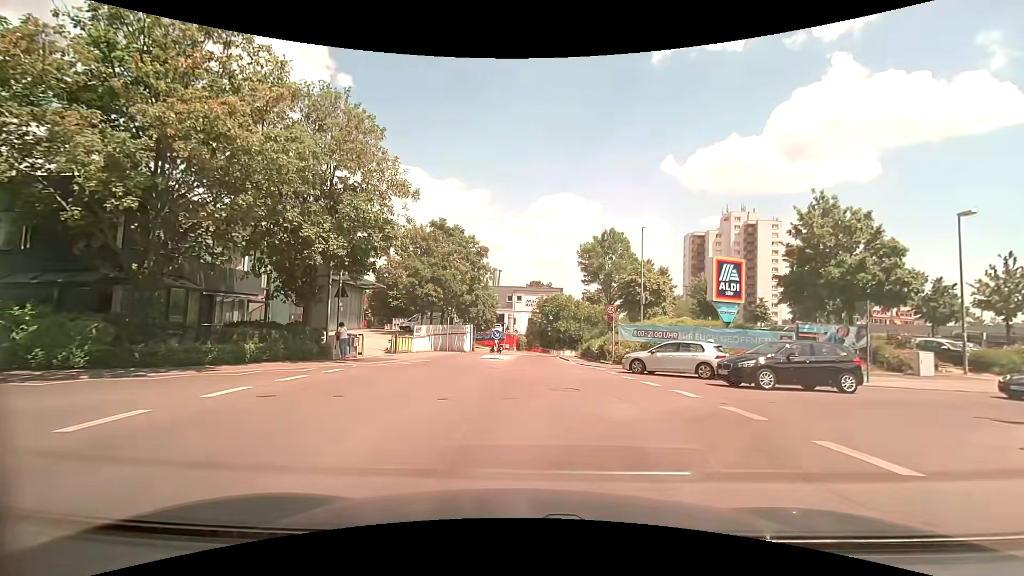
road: unclassified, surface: asphalt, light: Day
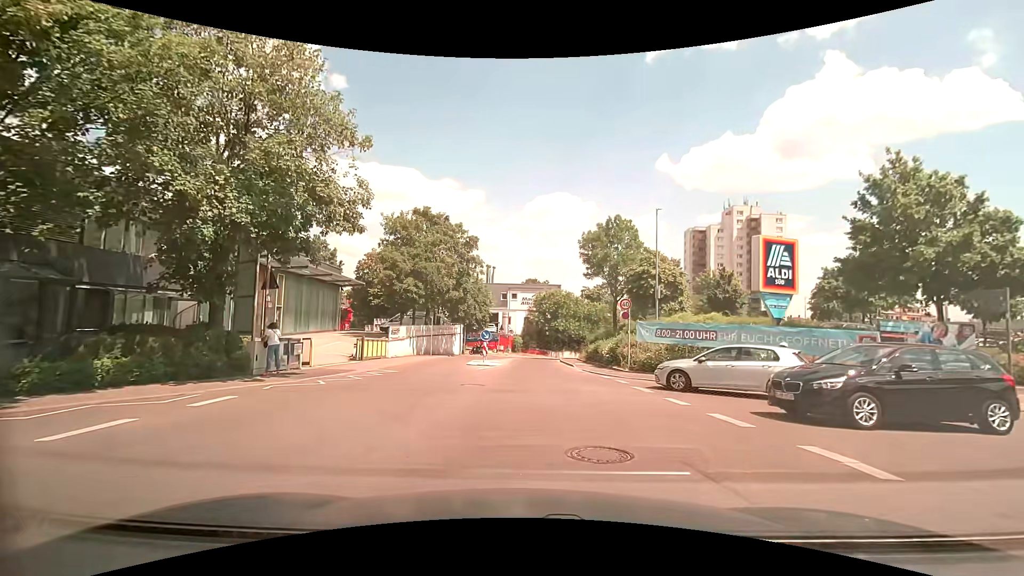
(0.0, +6.1) m; 0°
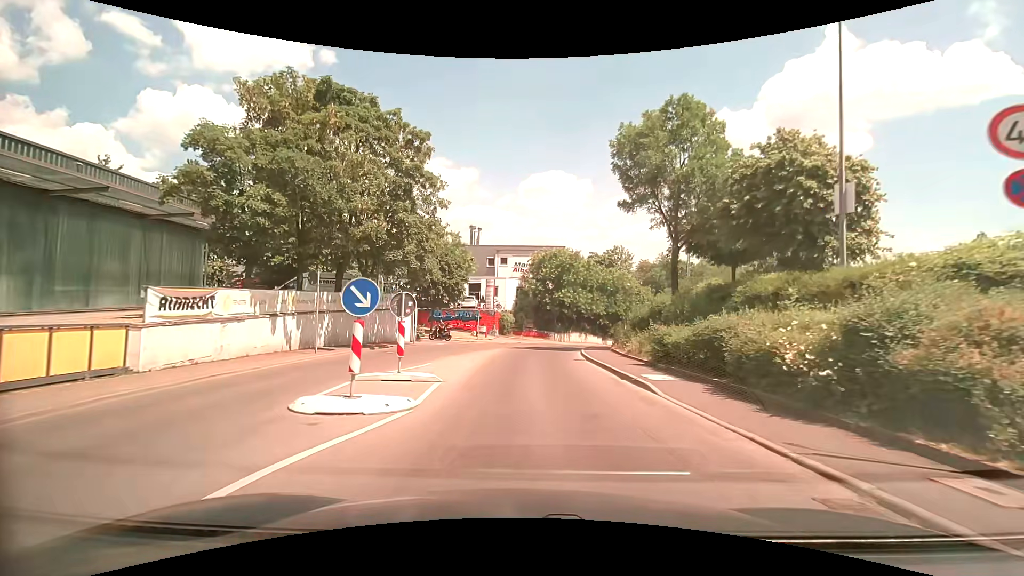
(+0.2, +21.4) m; +1°
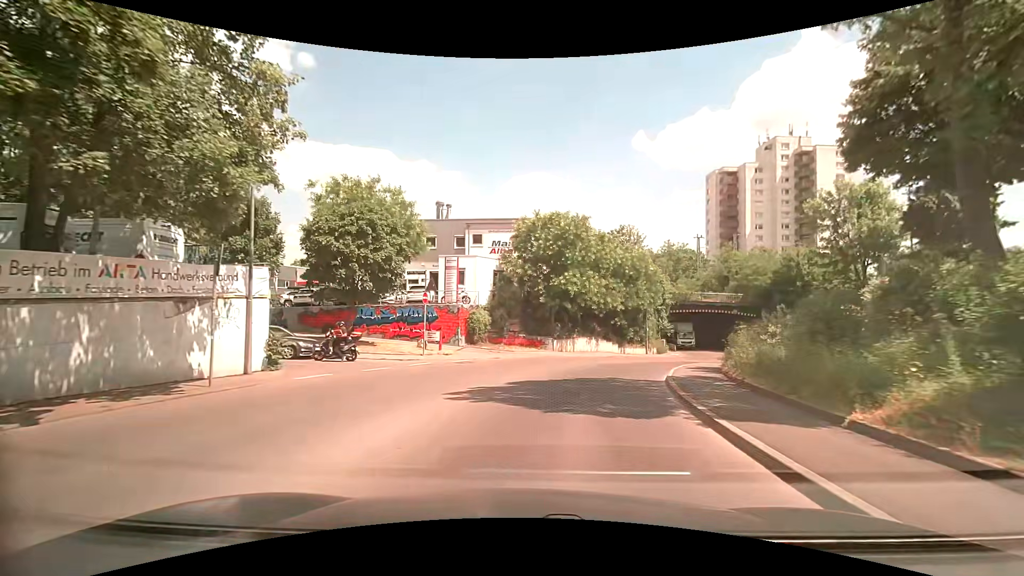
(-0.1, +18.9) m; +1°
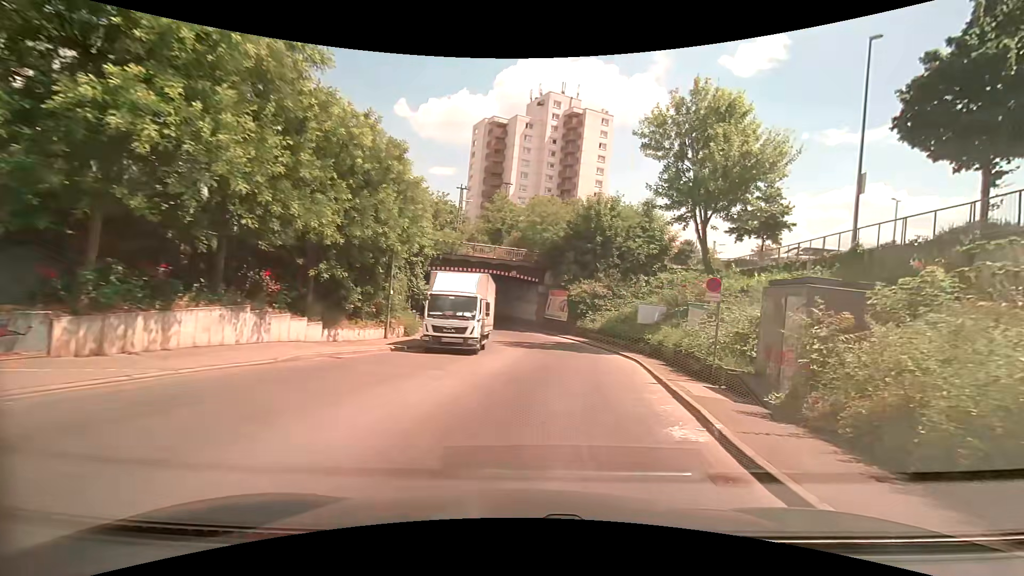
(+4.6, +23.3) m; +28°
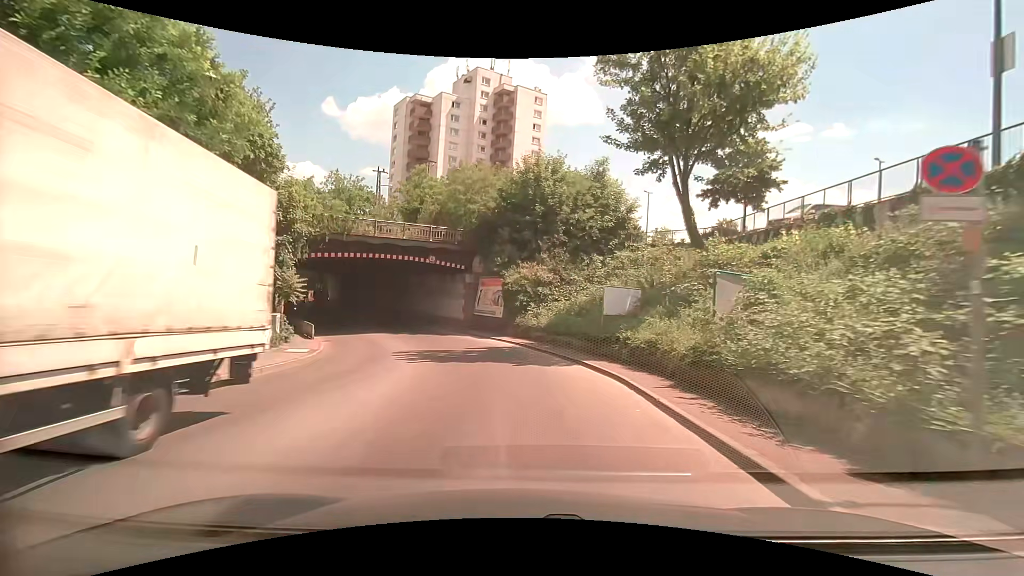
(+1.1, +10.1) m; +8°
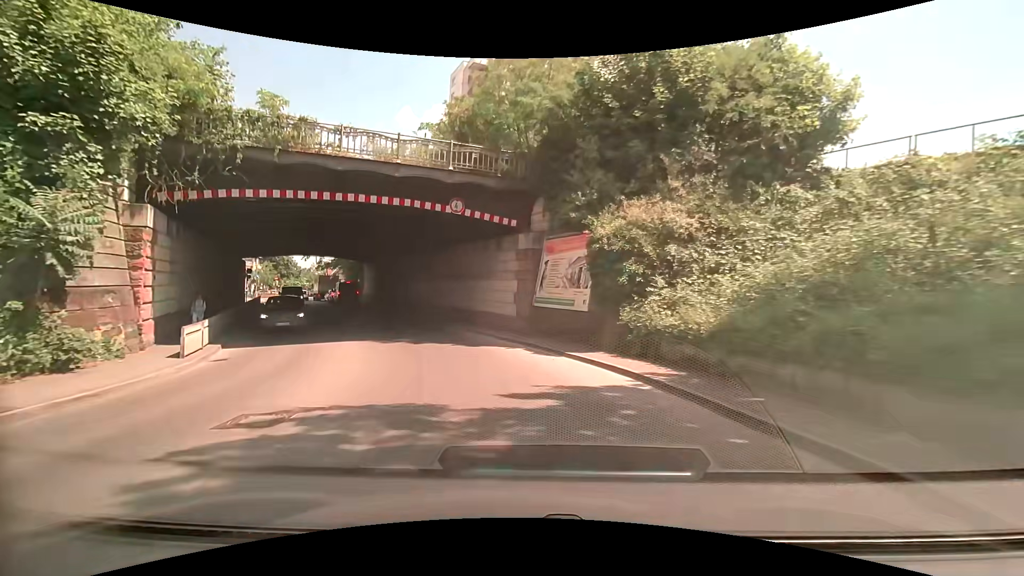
(-0.7, +15.9) m; -8°
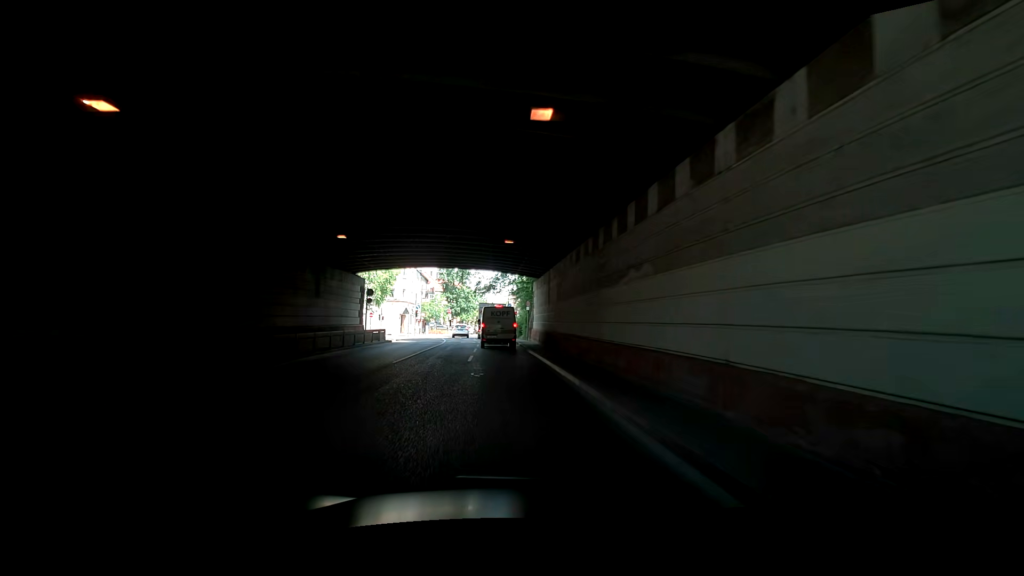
(-5.0, +23.1) m; -21°
